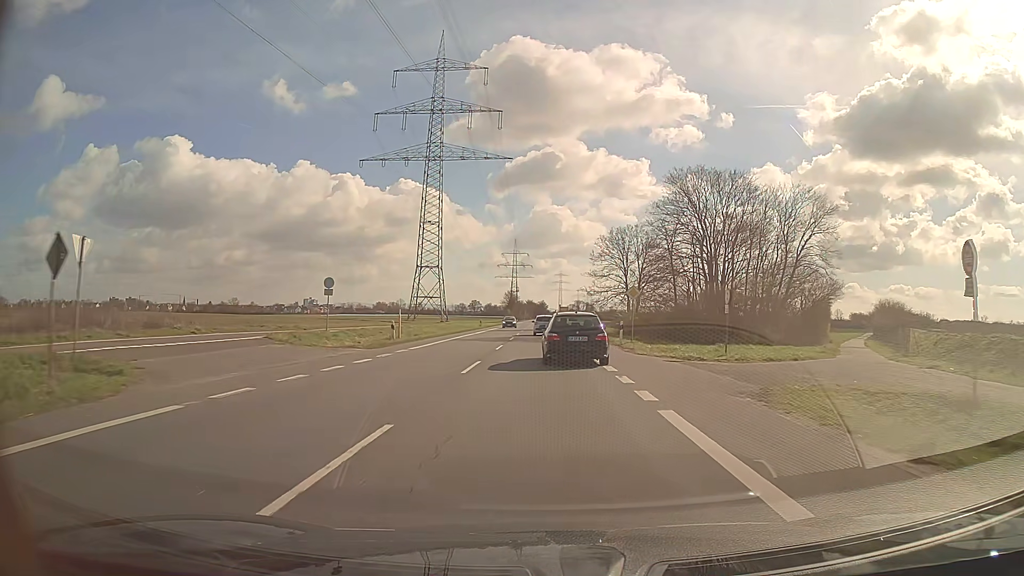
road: secondary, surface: asphalt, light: Day
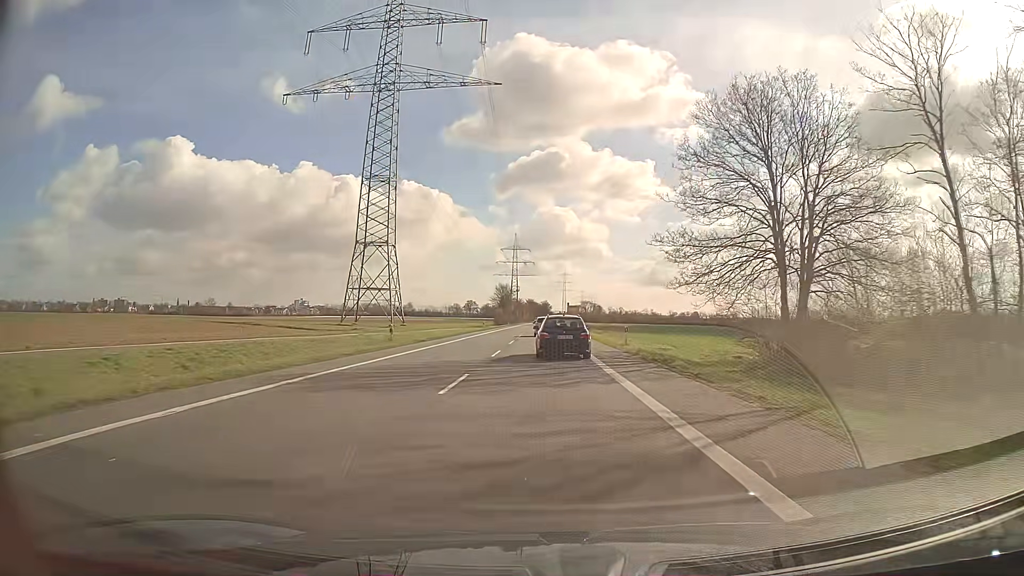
(-0.1, +52.5) m; 0°
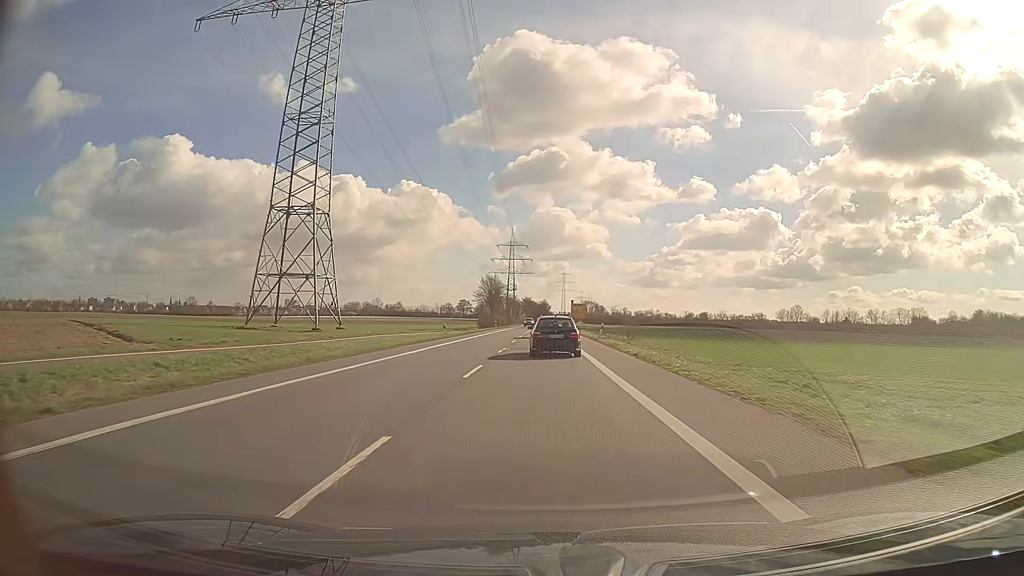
(0.0, +33.0) m; 0°
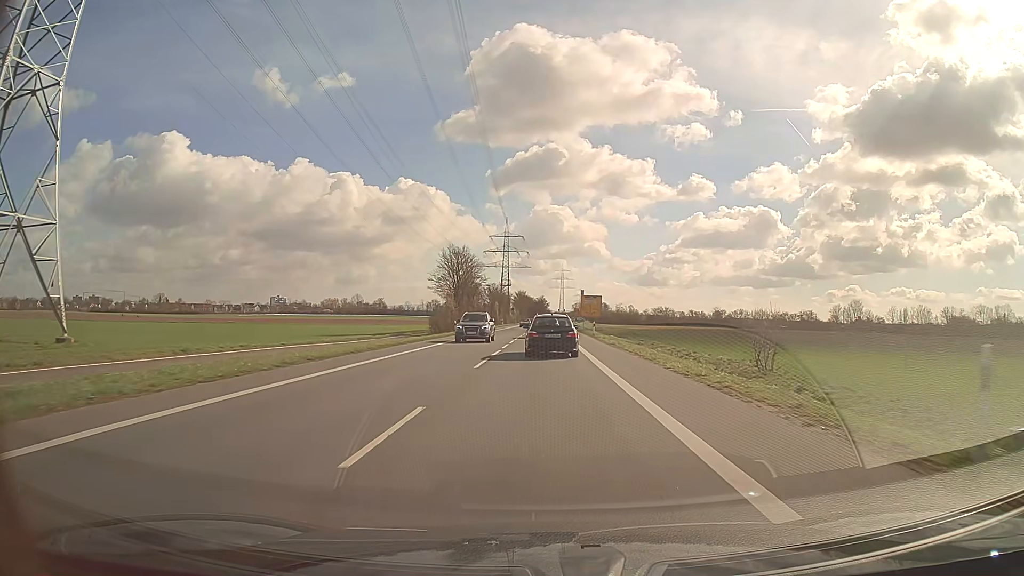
(+0.1, +45.7) m; 0°
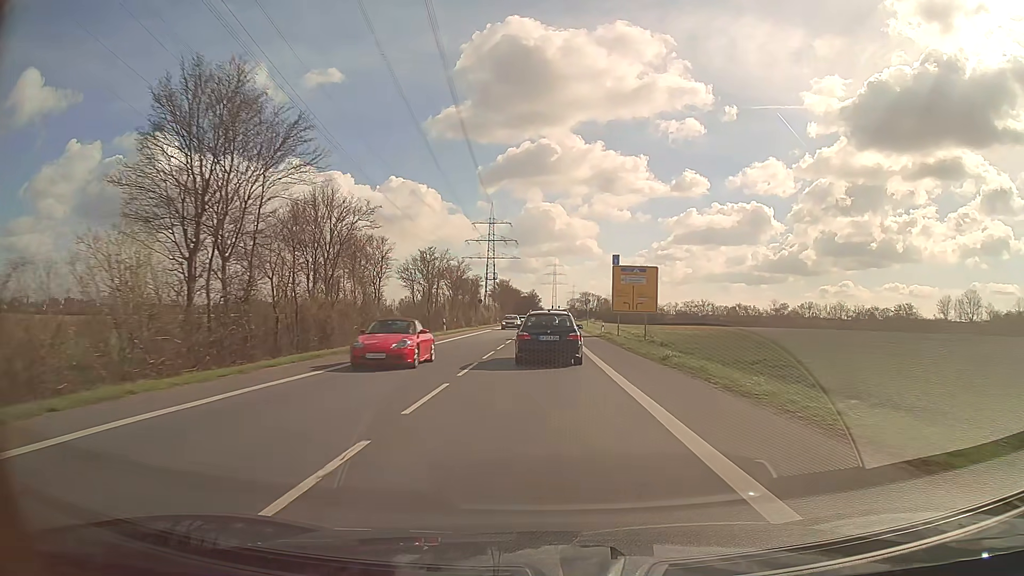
(+0.6, +57.1) m; +1°
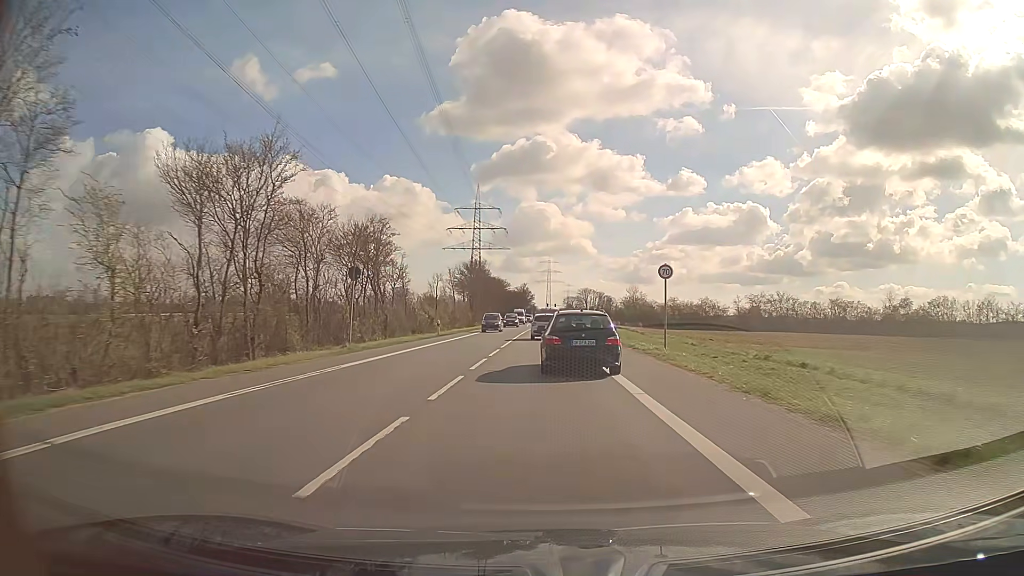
(+0.2, +52.4) m; +1°
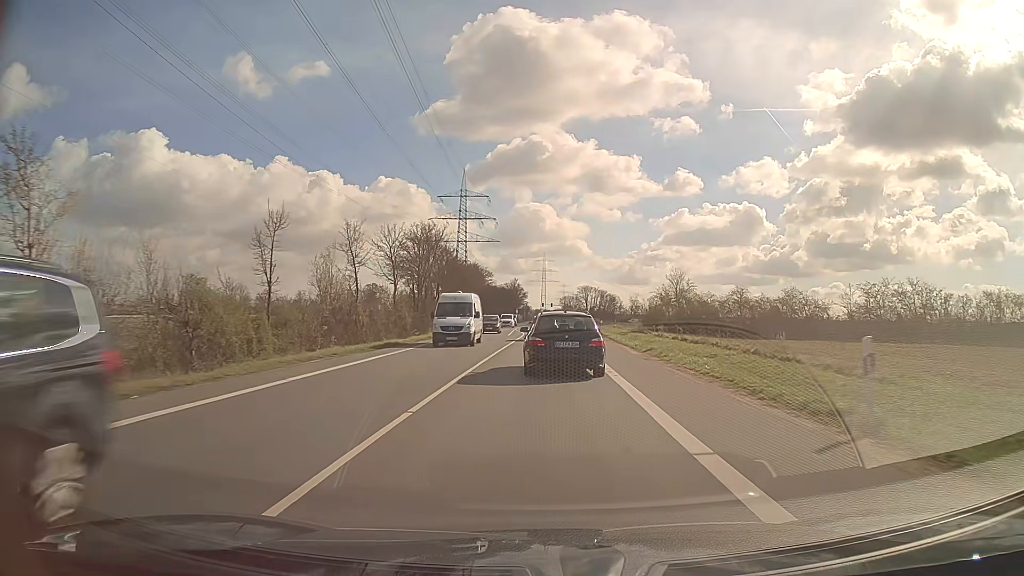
(+0.2, +39.3) m; 0°
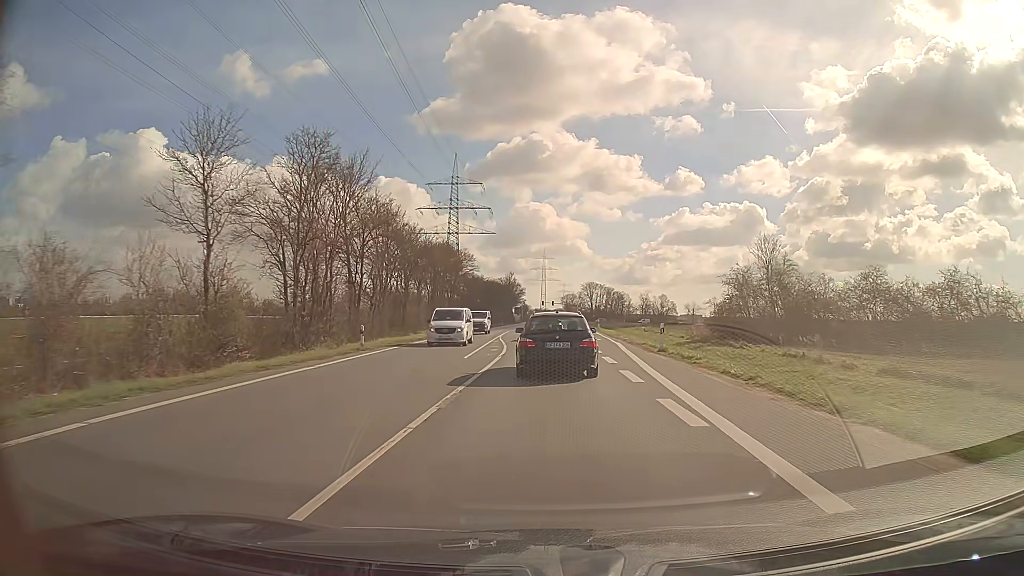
(0.0, +29.4) m; 0°
(0, +10) (0, +20) (0, +30) (-1, +40) (-1, +50) (-2, +60) (-2, +70) (-2, +80) (-2, +90) (-2, +100) m
